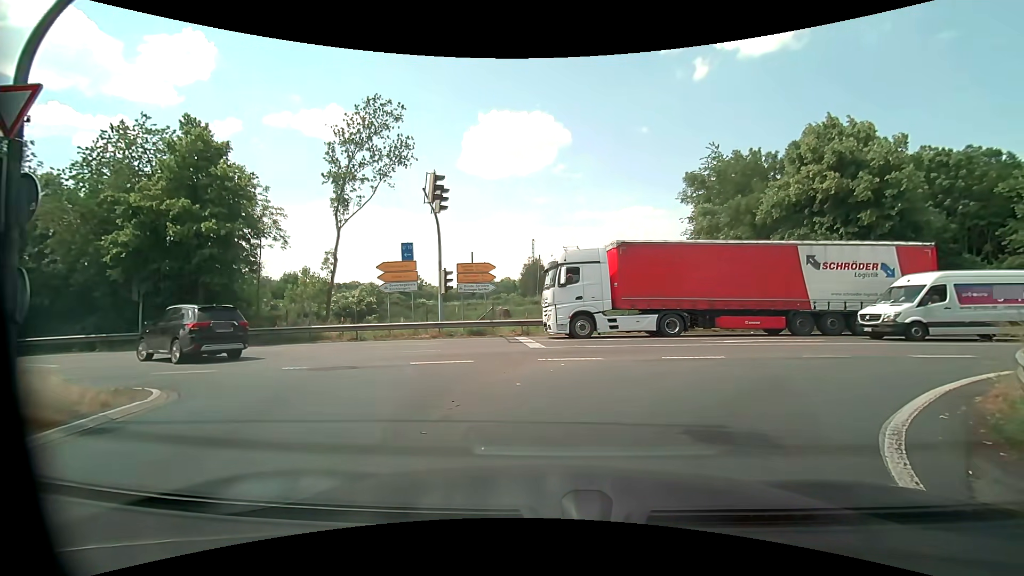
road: motorway_link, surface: asphalt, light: Day
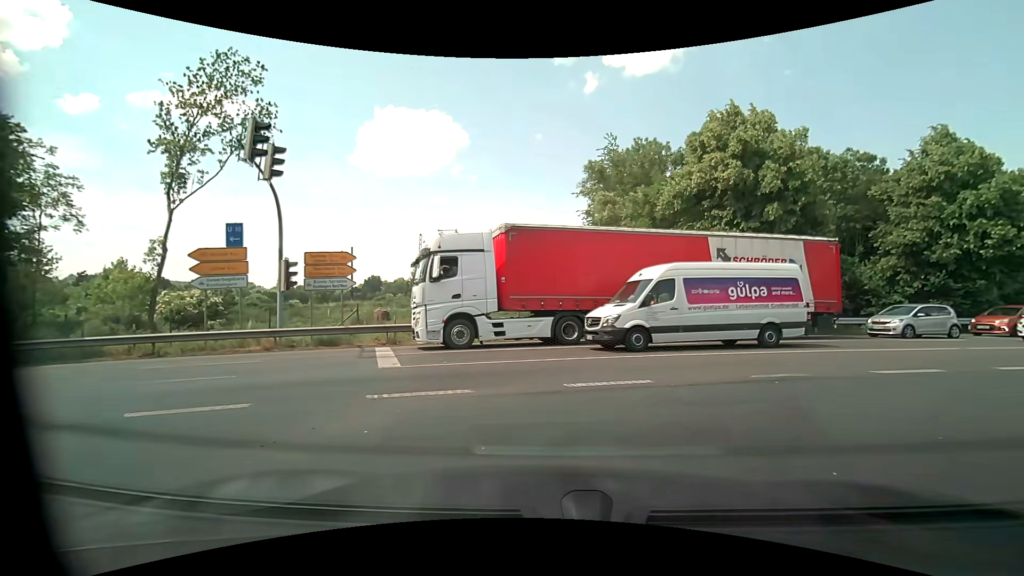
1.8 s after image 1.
(+0.4, +5.0) m; +11°
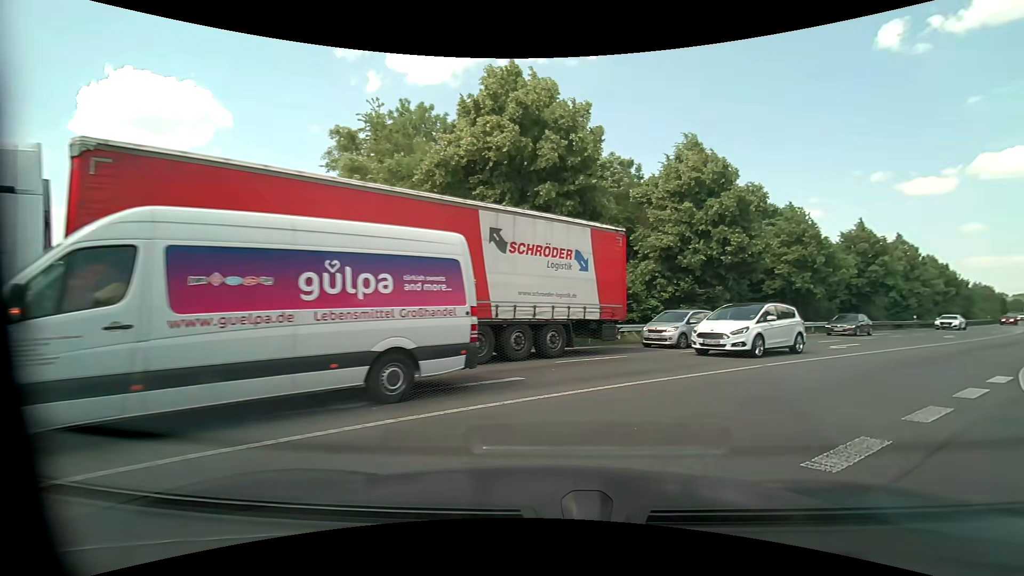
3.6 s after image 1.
(+1.5, +7.4) m; +26°
(+3, +9) (+10, +17) (+17, +24) (+24, +31) (+31, +38) (+39, +45) (+46, +52) (+53, +59) (+60, +66) (+66, +73) m
